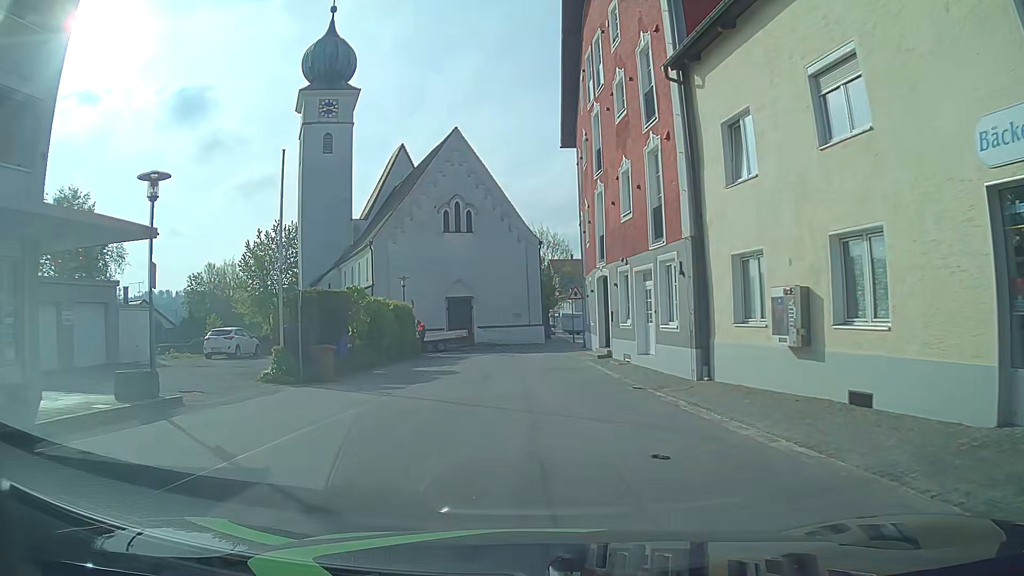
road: residential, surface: asphalt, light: Day
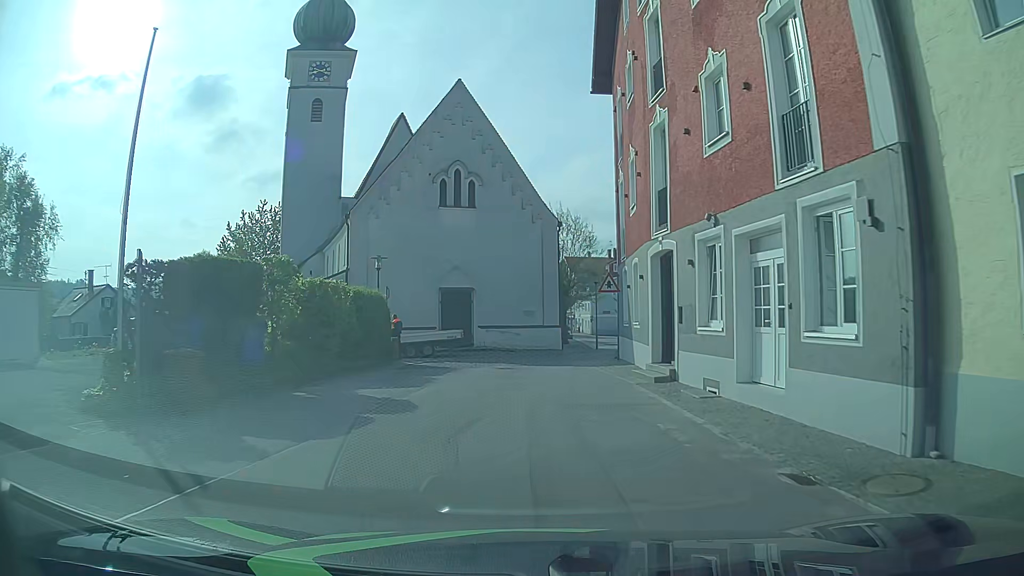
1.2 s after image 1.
(-0.2, +9.1) m; 0°
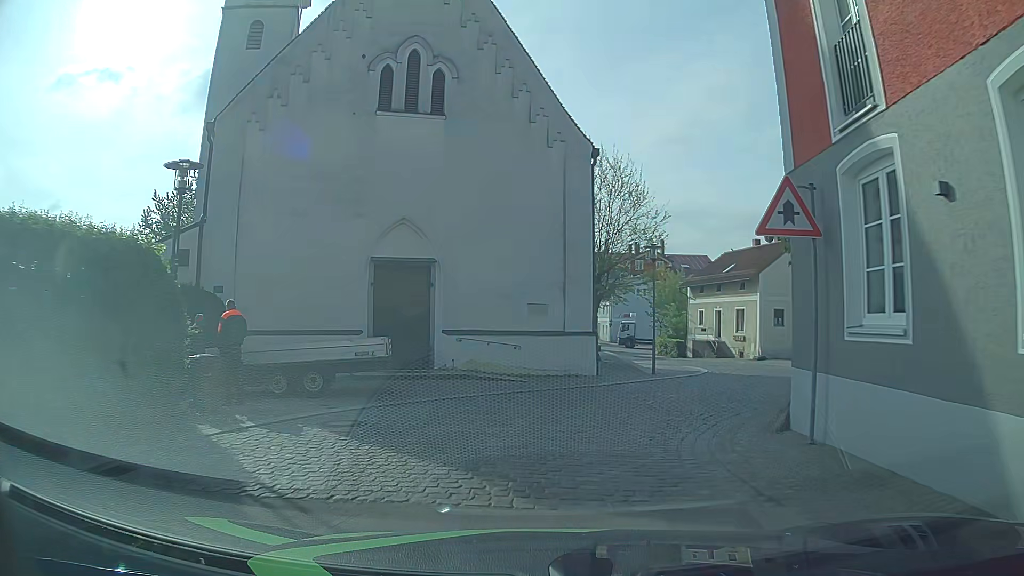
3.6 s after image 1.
(-0.3, +16.6) m; -3°
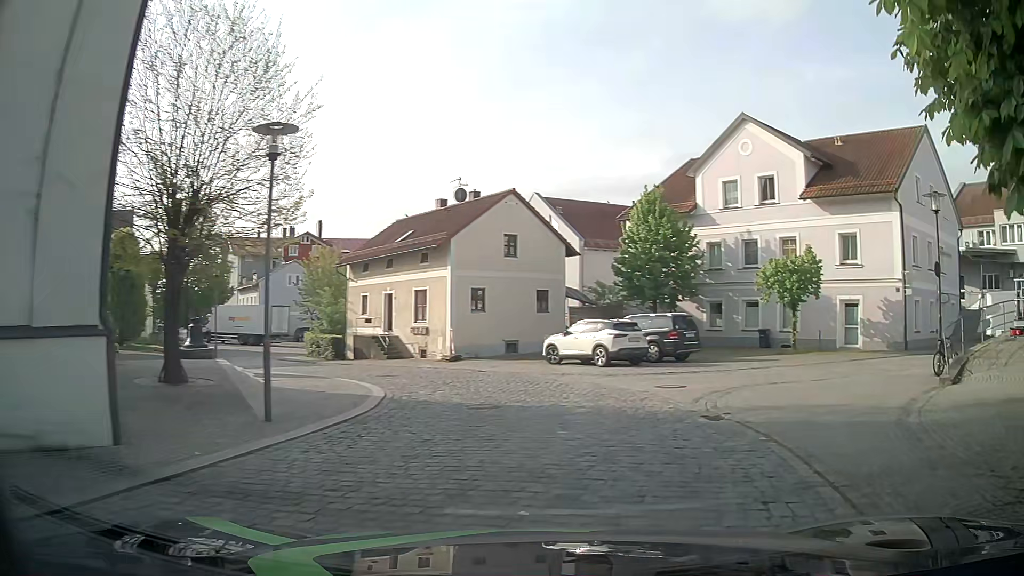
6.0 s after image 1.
(+2.5, +12.8) m; +29°
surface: sett
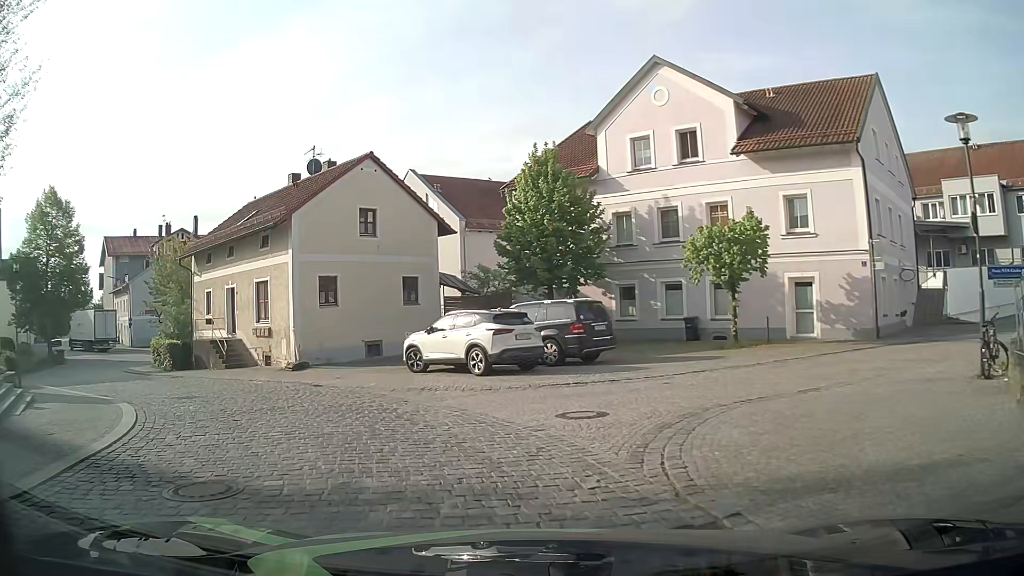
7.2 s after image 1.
(+1.1, +6.5) m; +11°
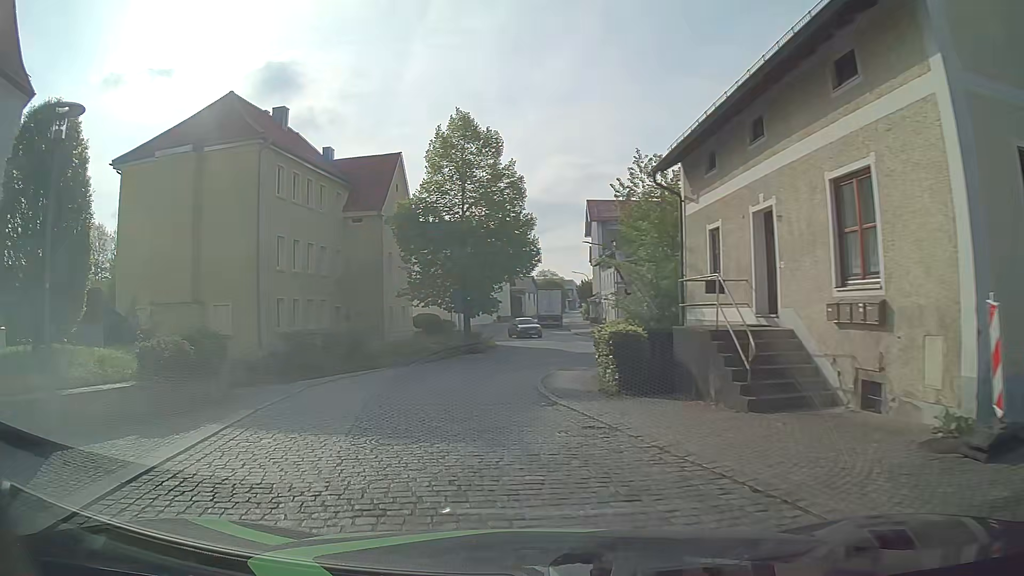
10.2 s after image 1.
(-6.6, +15.8) m; -44°
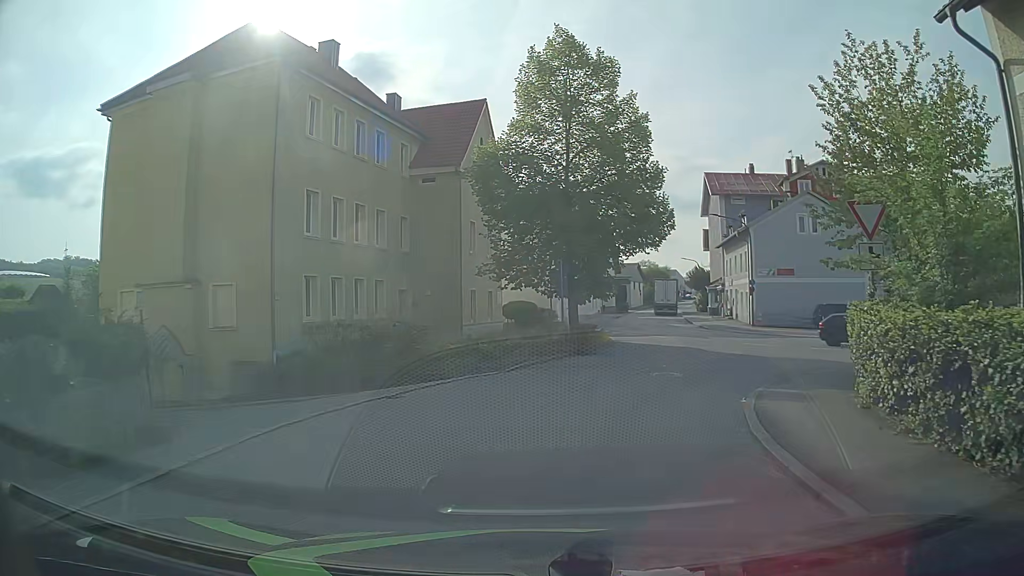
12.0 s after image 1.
(-1.3, +10.0) m; -10°
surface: asphalt
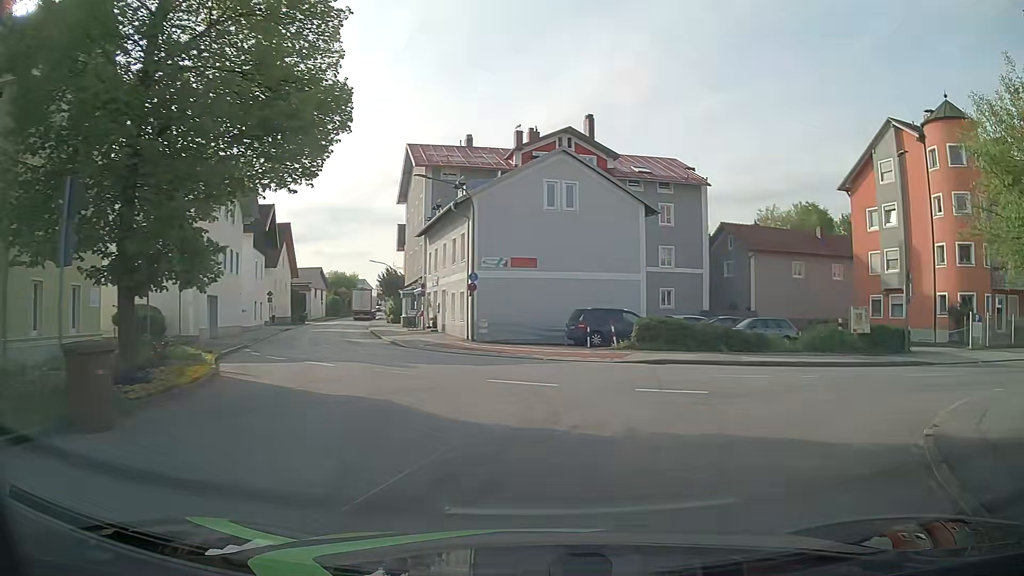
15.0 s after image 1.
(+2.9, +14.7) m; +26°
(+3, +10) (+10, +16) (+20, +18) (+30, +20) (+40, +22) (+49, +24) (+59, +26) (+69, +27) (+79, +29) (+89, +31) m
